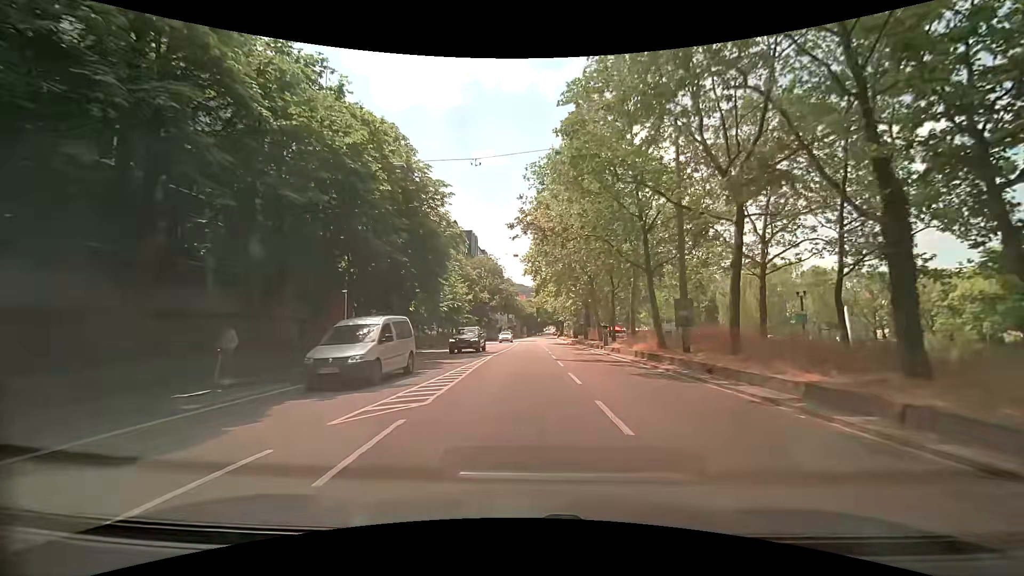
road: secondary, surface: asphalt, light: Day
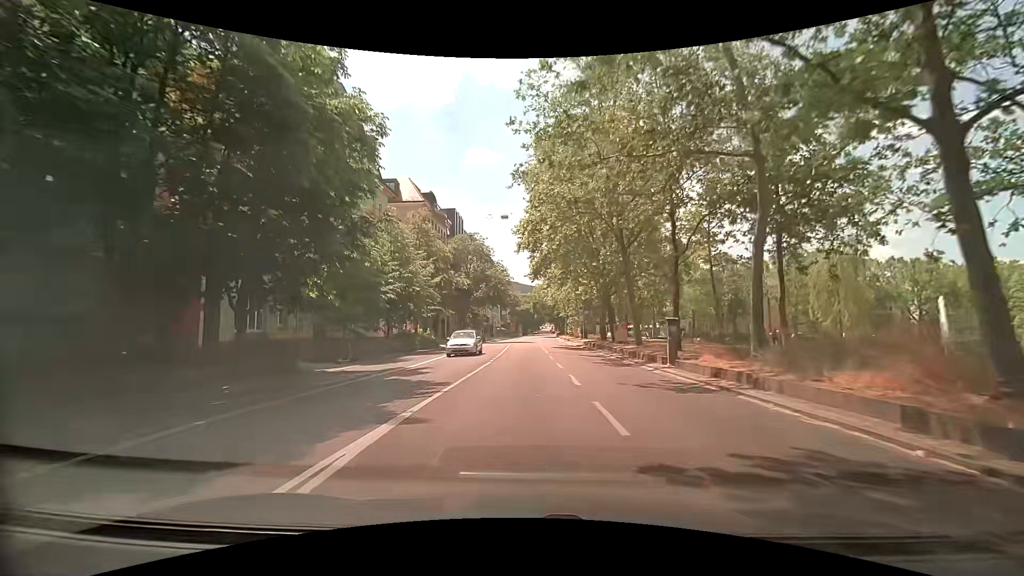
(+0.1, +18.4) m; +1°
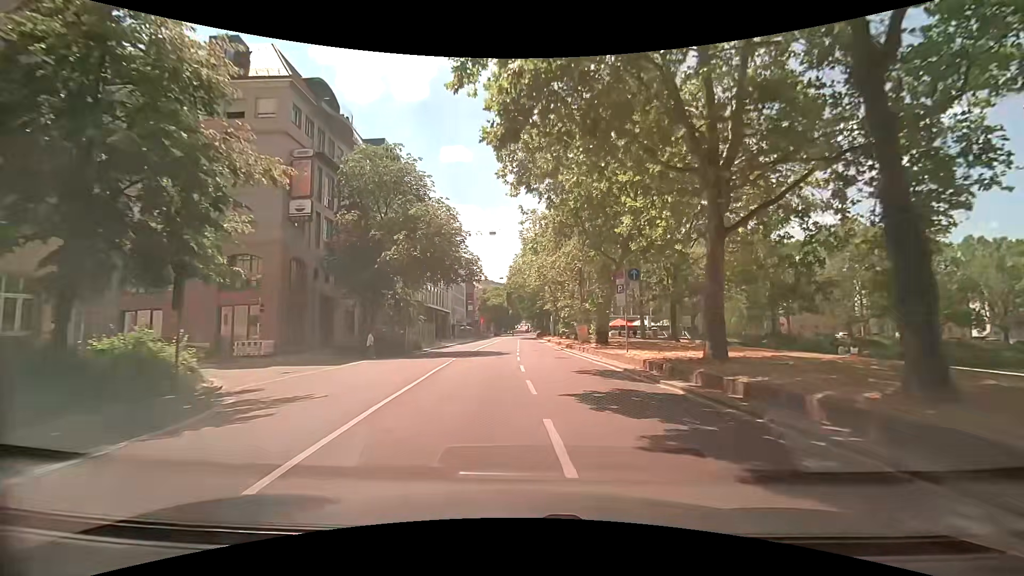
(+0.4, +32.2) m; +2°
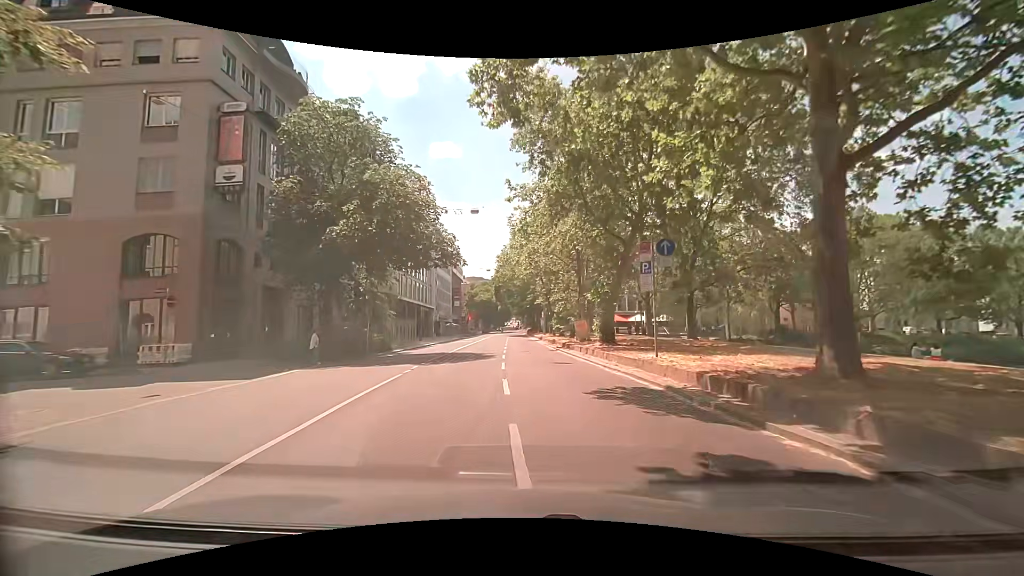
(+0.1, +6.6) m; +2°
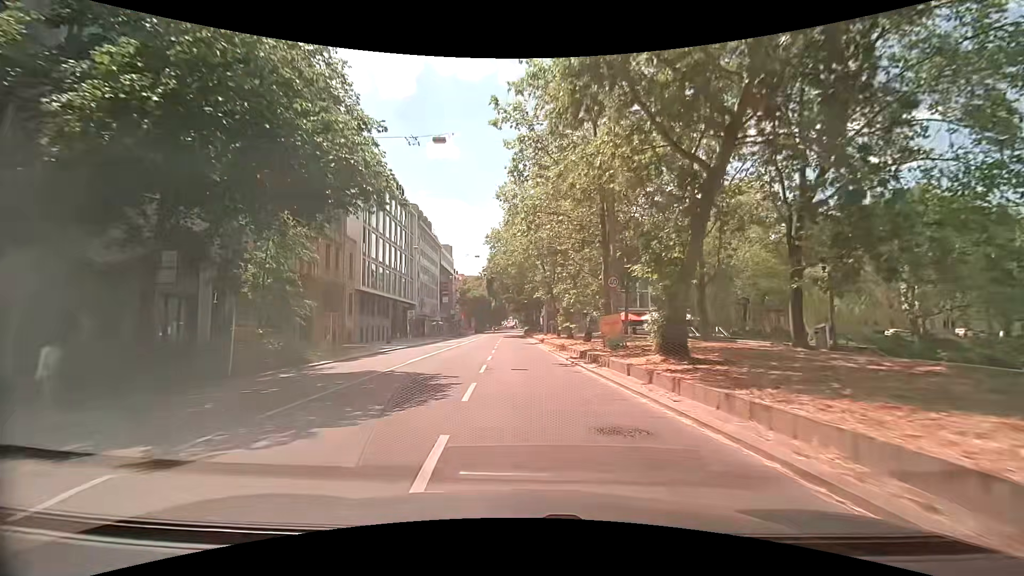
(+0.1, +13.3) m; 0°
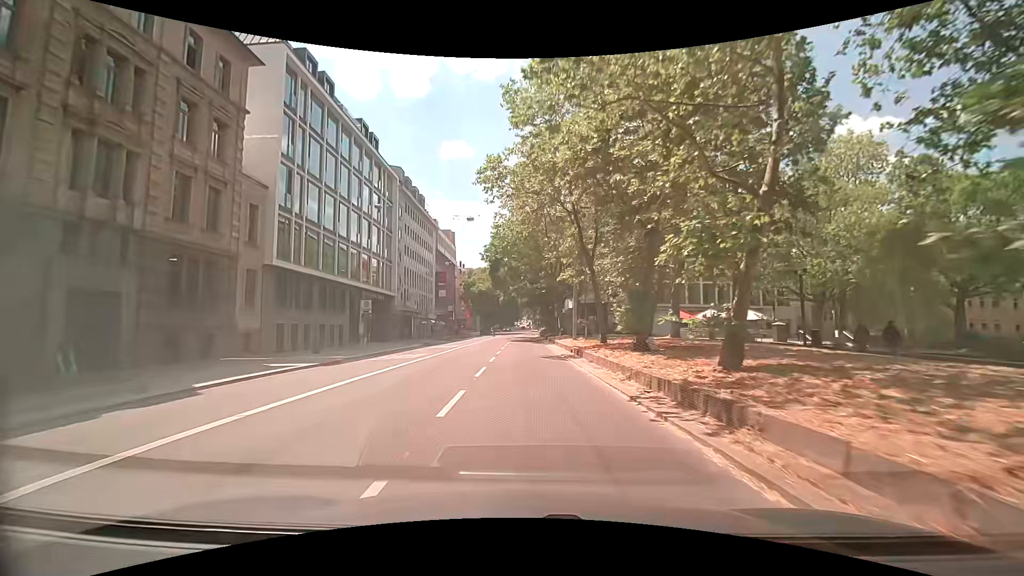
(-0.3, +20.4) m; -2°
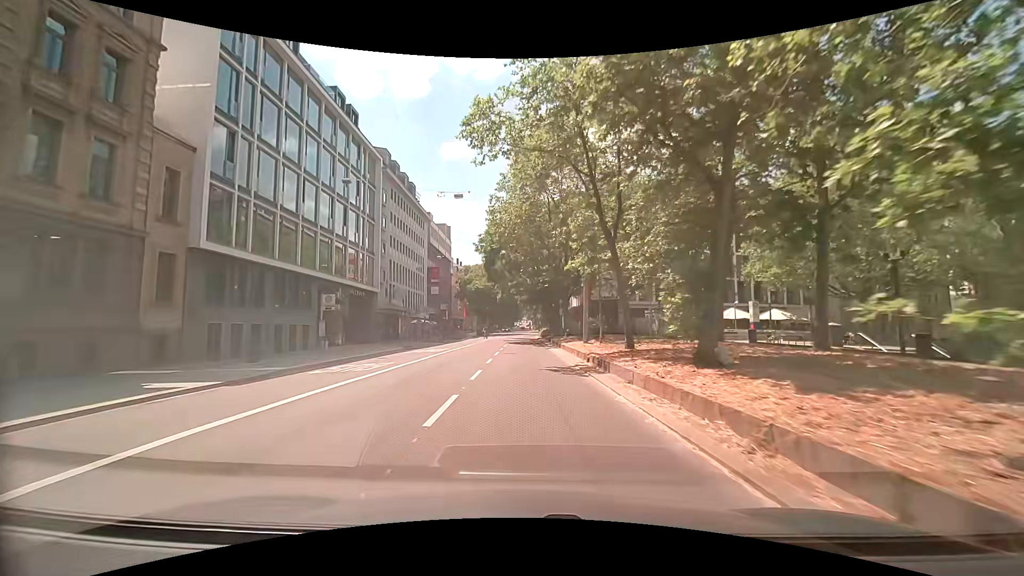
(0.0, +6.9) m; 0°
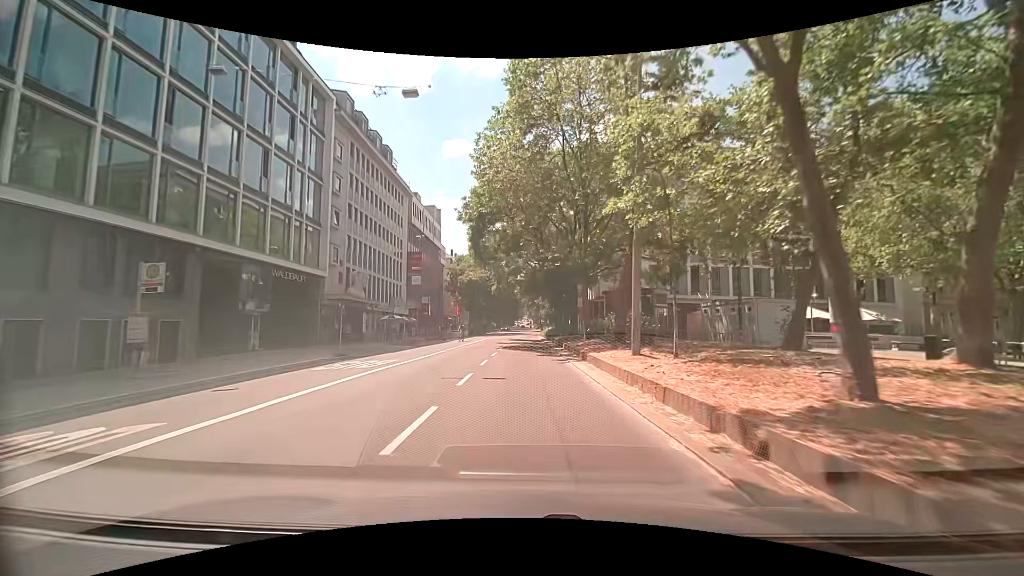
(0.0, +13.9) m; -1°
(0, +10) (0, +20) (0, +30) (0, +40) (+1, +50) (+1, +60) (+1, +70) (+1, +80) (+1, +90) (+2, +100) m
